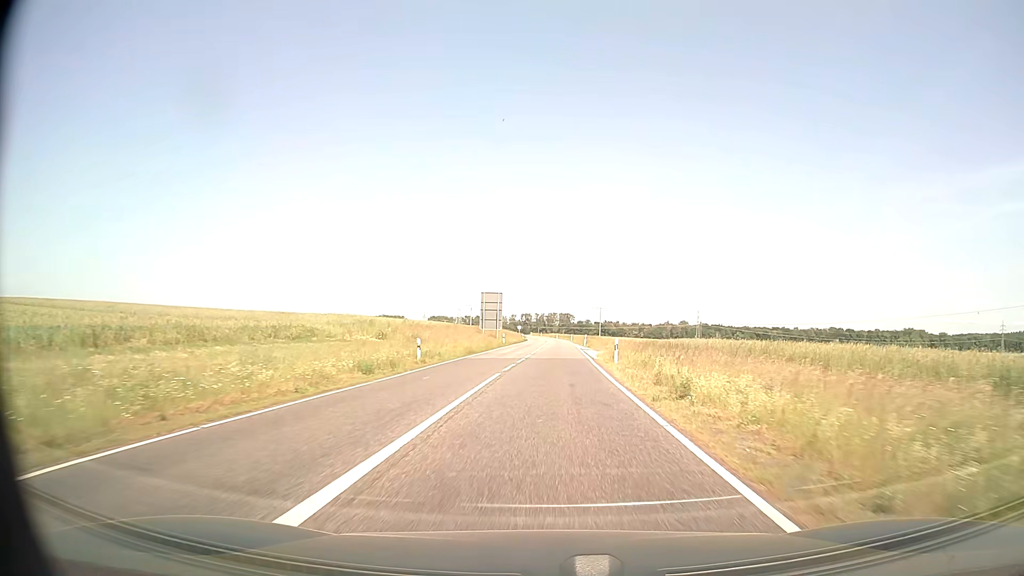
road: secondary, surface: asphalt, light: Day
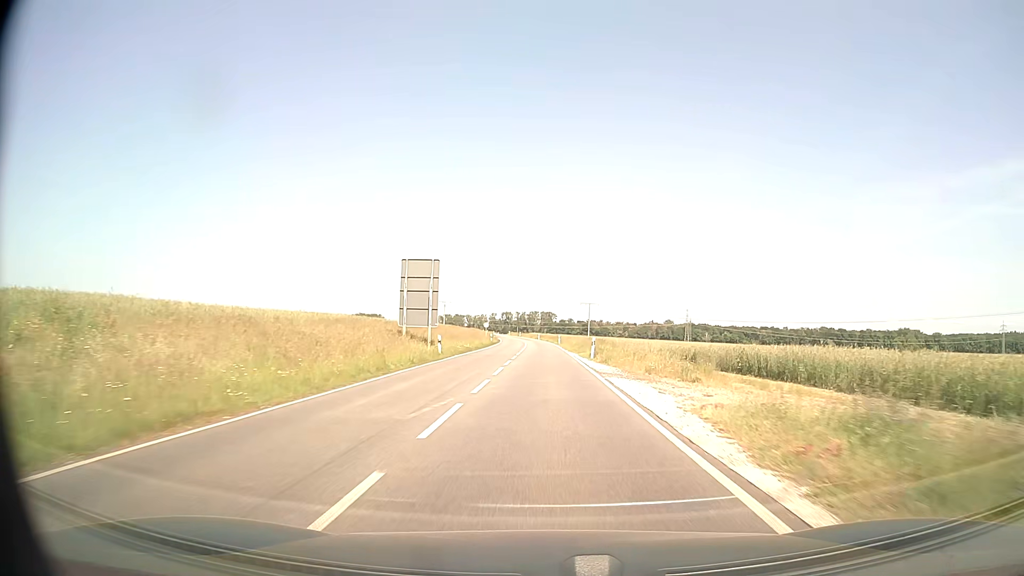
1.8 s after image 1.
(+0.6, +32.0) m; +1°
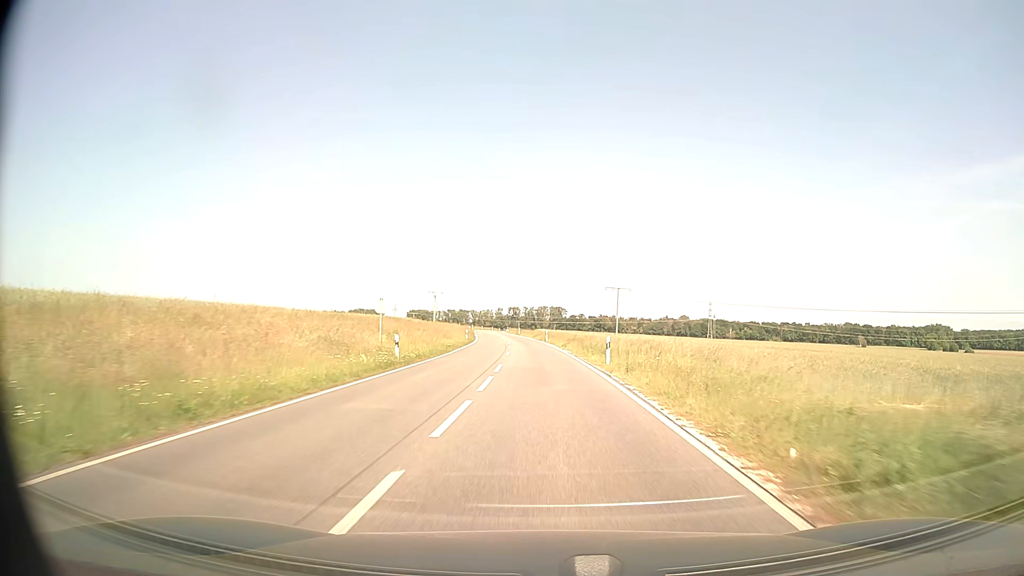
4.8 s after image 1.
(+0.1, +54.5) m; 0°
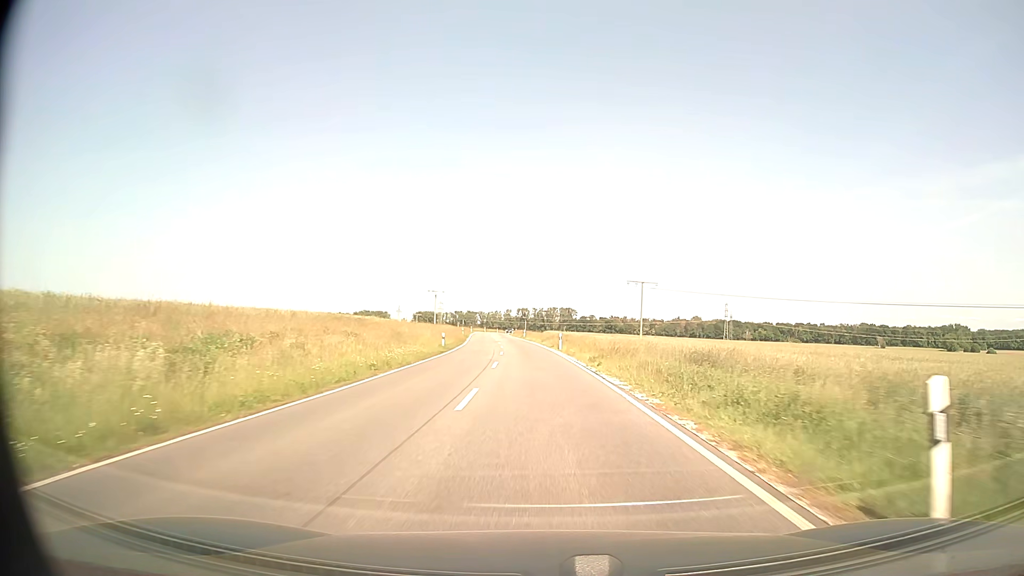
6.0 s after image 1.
(-0.1, +21.7) m; -1°
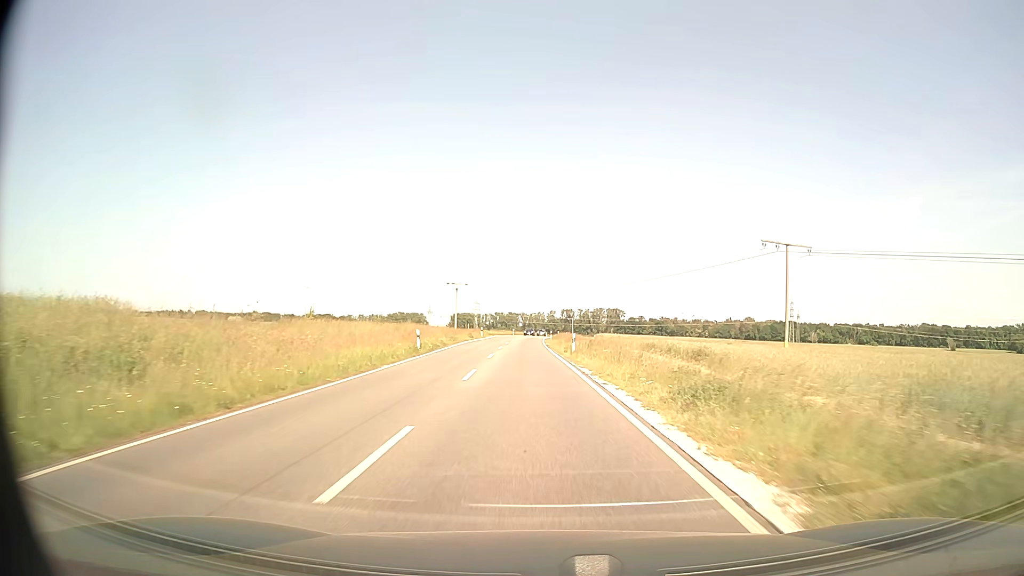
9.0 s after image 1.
(-1.6, +54.4) m; -4°
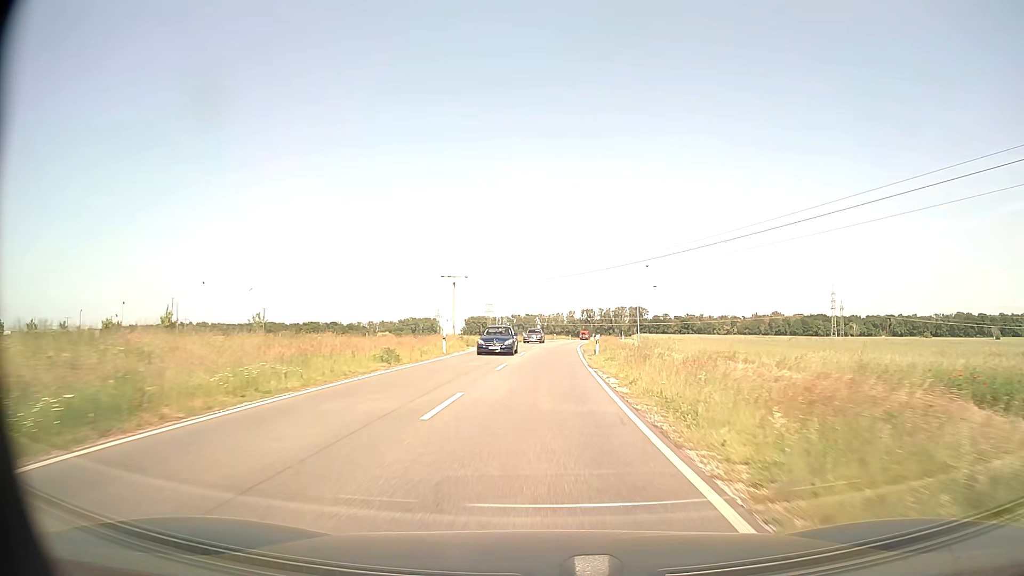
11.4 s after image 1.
(-0.9, +43.6) m; -1°
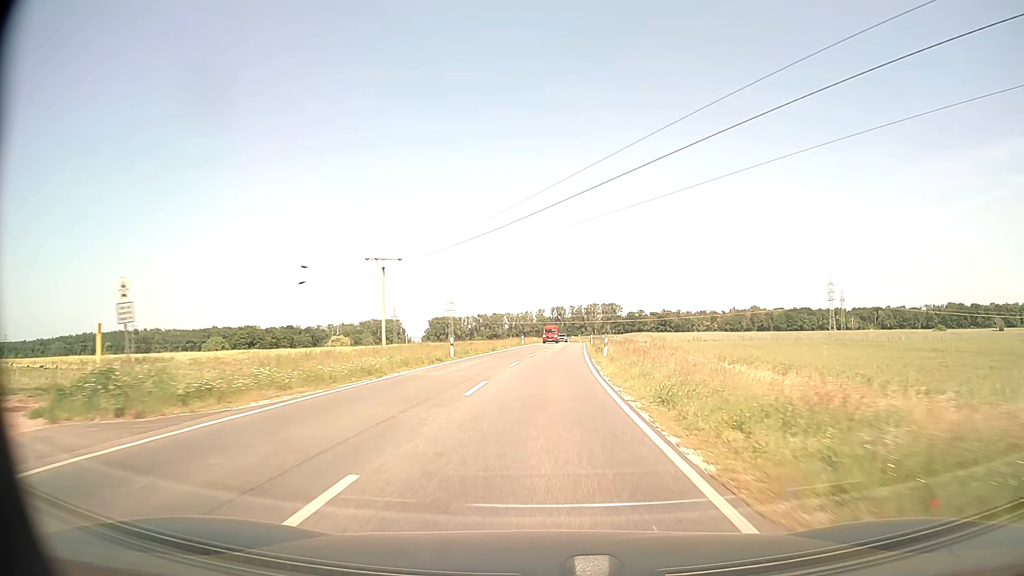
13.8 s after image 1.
(+0.7, +43.6) m; +3°
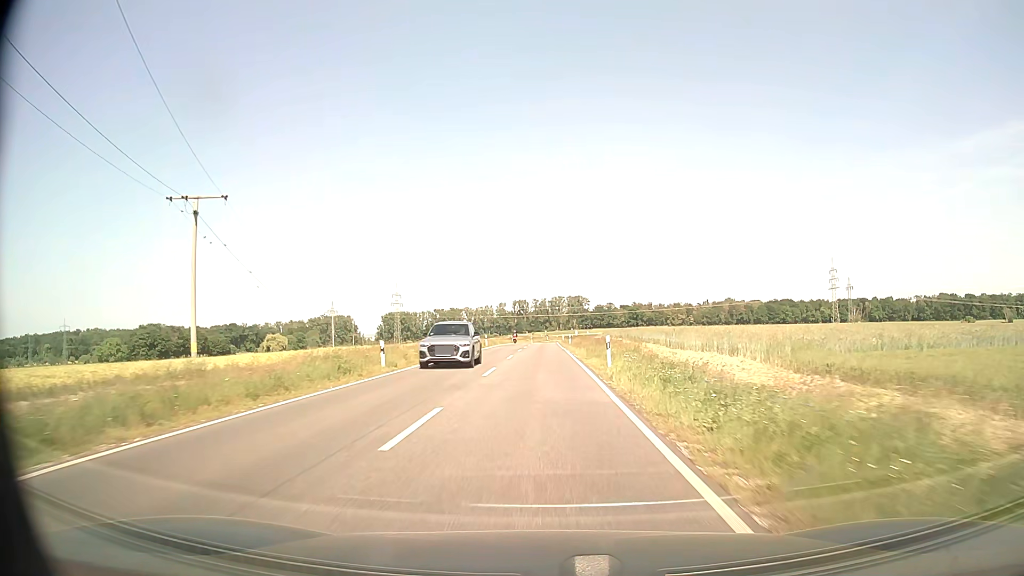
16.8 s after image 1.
(+1.9, +54.7) m; +3°
(0, +10) (0, +20) (0, +30) (0, +40) (0, +50) (0, +60) (0, +70) (0, +80) (0, +90) (+1, +100) m
